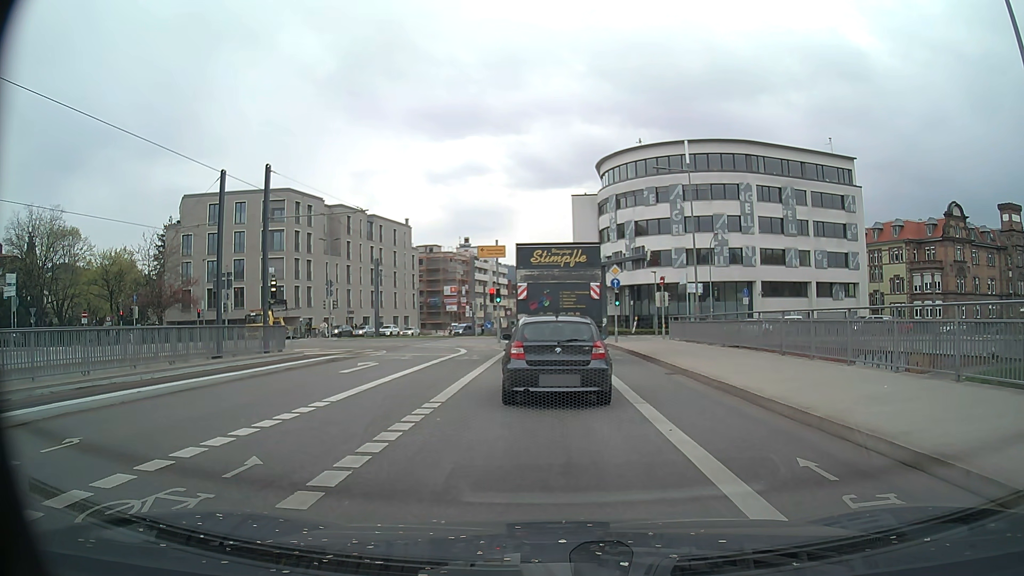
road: secondary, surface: asphalt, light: Day
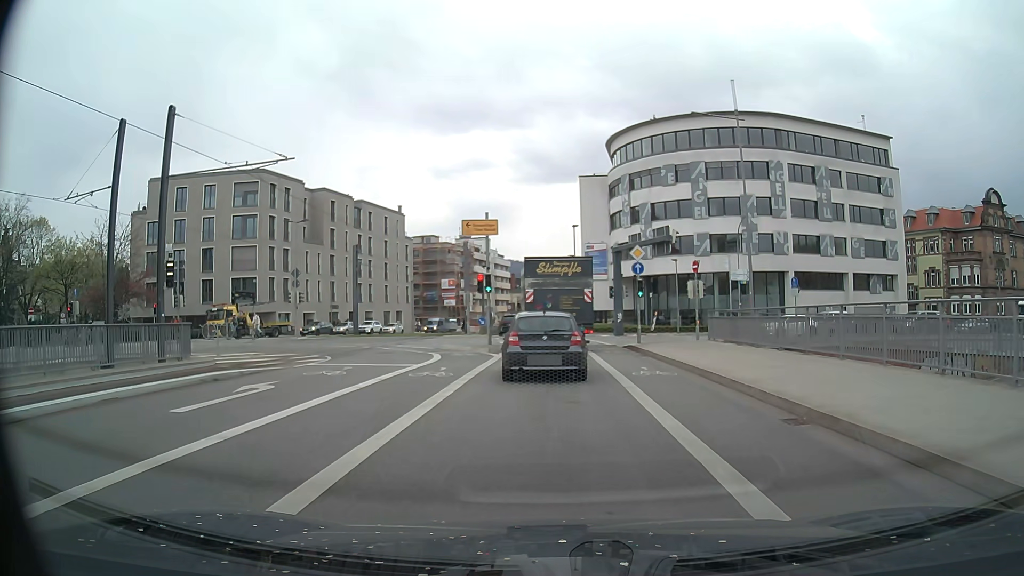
(0.0, +8.9) m; 0°
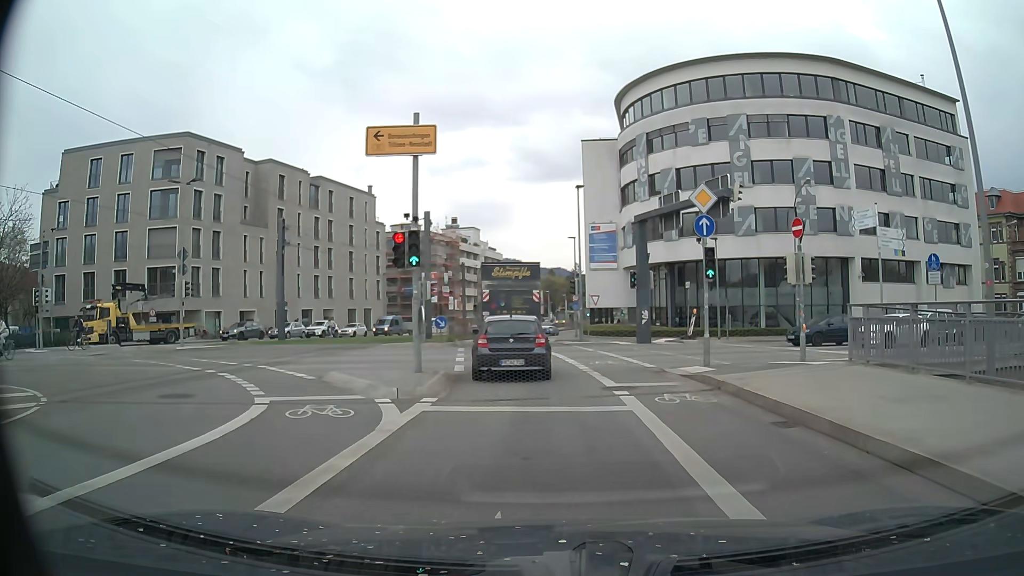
(0.0, +15.0) m; 0°
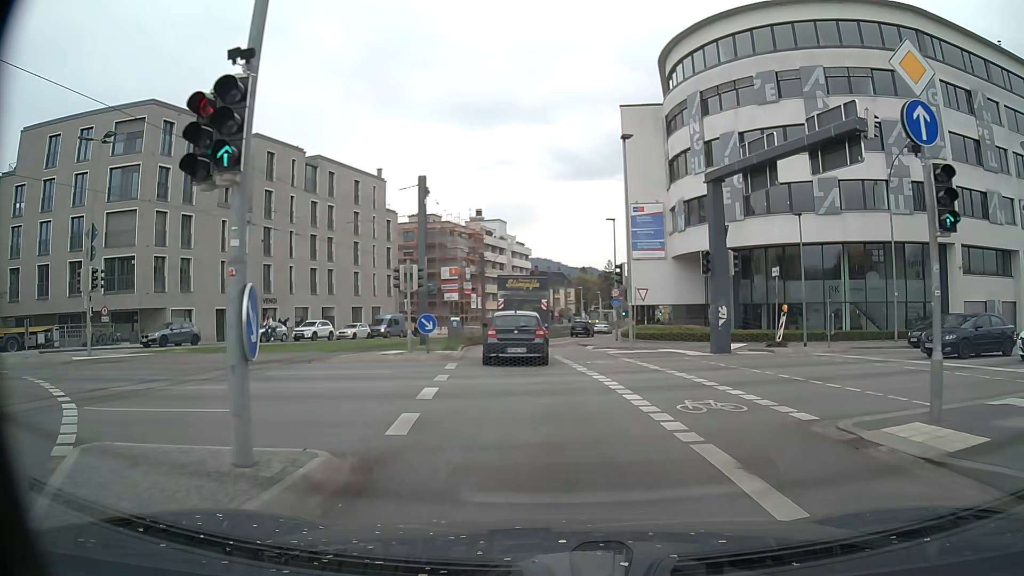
(-0.1, +9.9) m; -2°
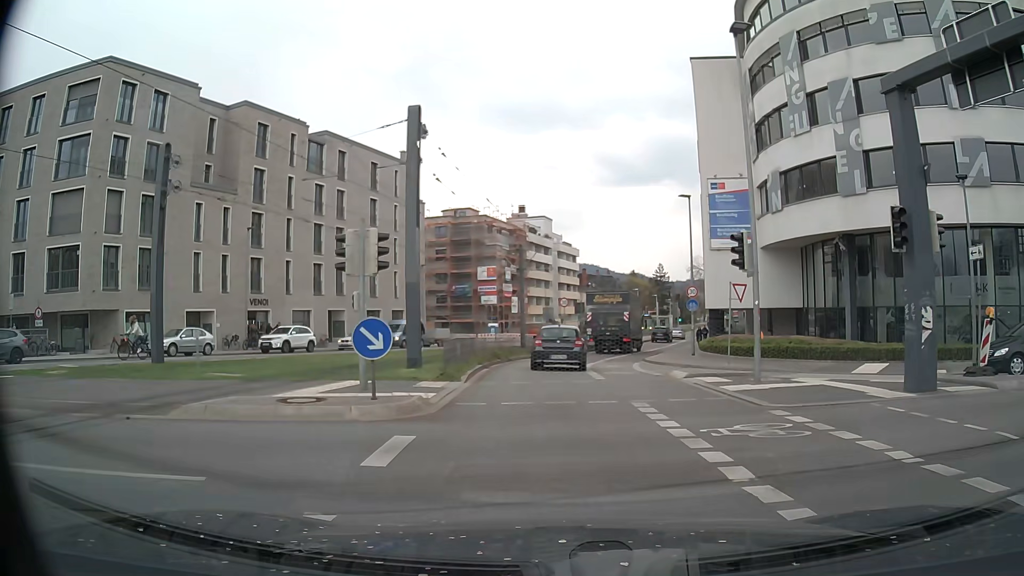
(-0.4, +10.8) m; -4°
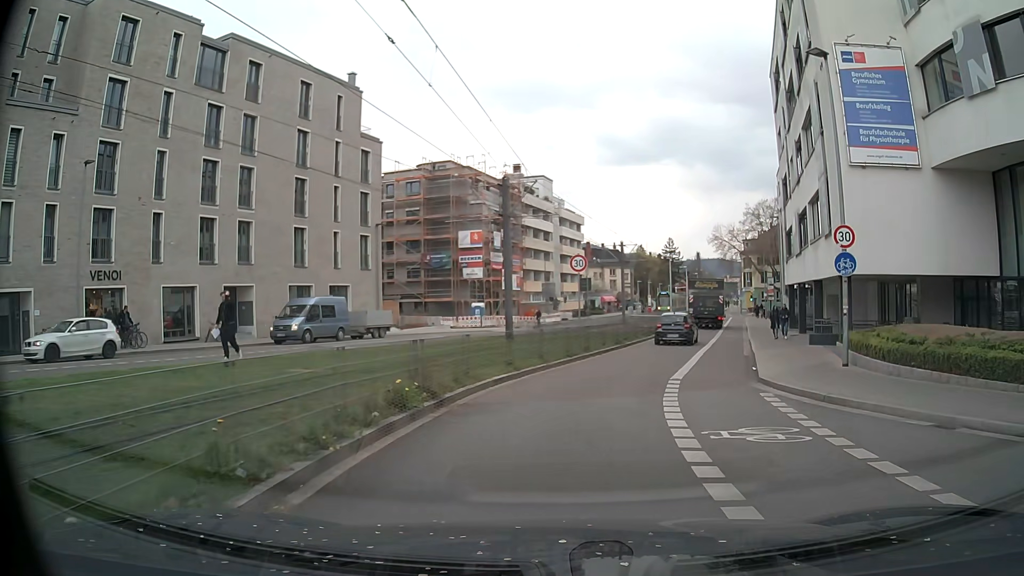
(-0.2, +17.9) m; 0°
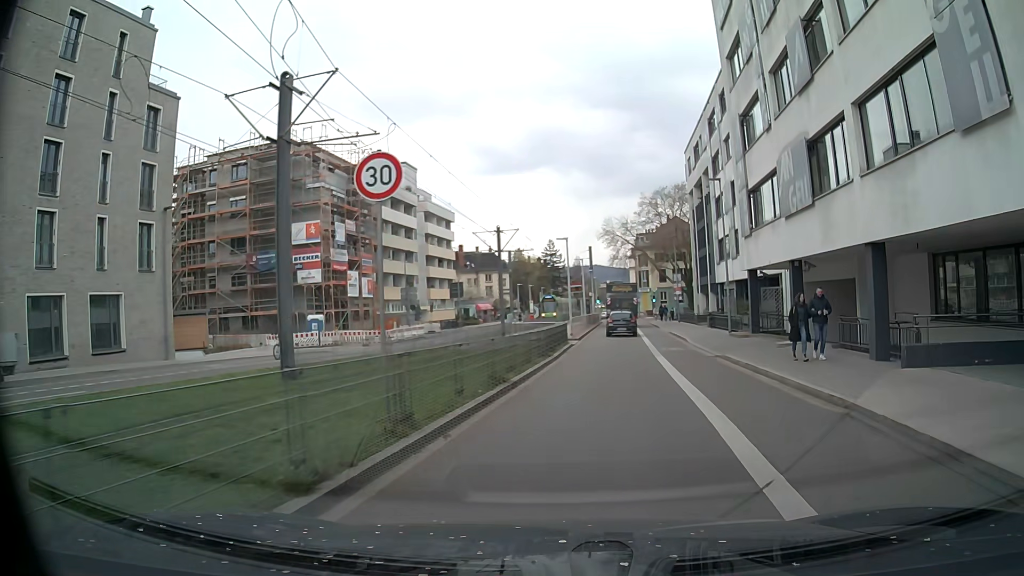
(+1.1, +14.7) m; +12°
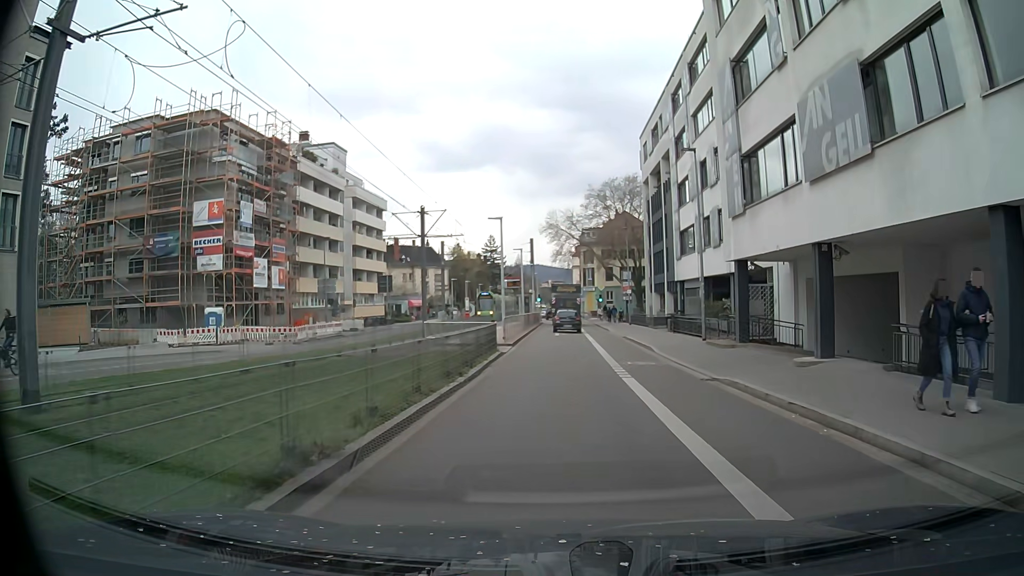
(+0.2, +7.2) m; +4°
(0, +10) (0, +20) (+1, +30) (+1, +40) (+1, +50) (+1, +60) (+1, +70) (+1, +80) (0, +90) (-1, +100) m
